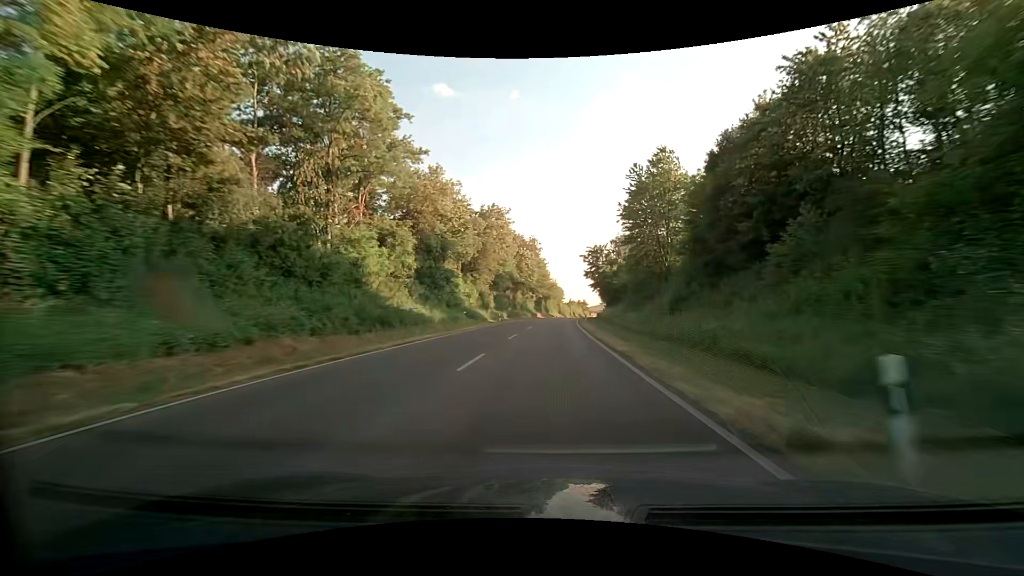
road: primary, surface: asphalt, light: Day
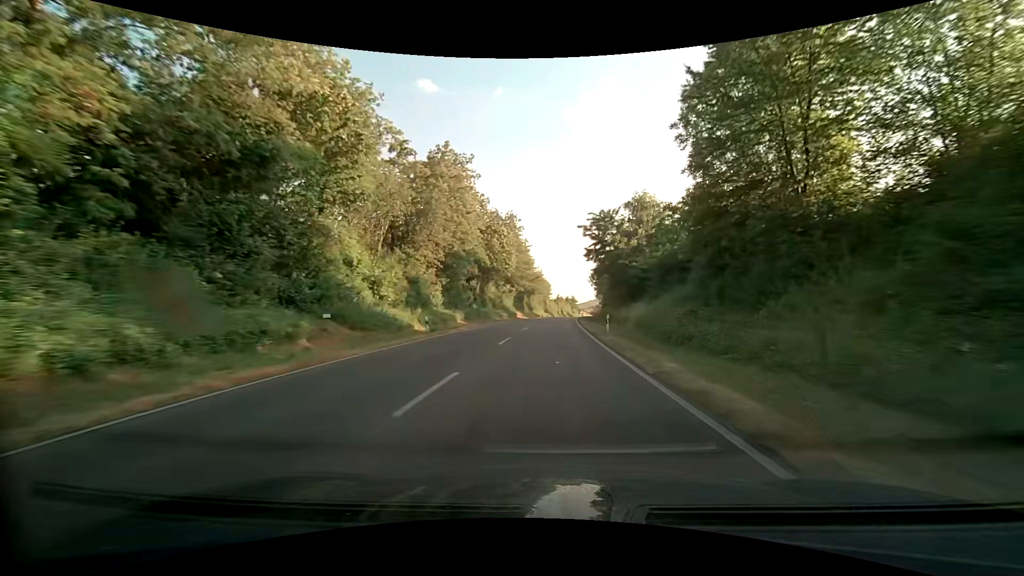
(+0.4, +28.6) m; +1°
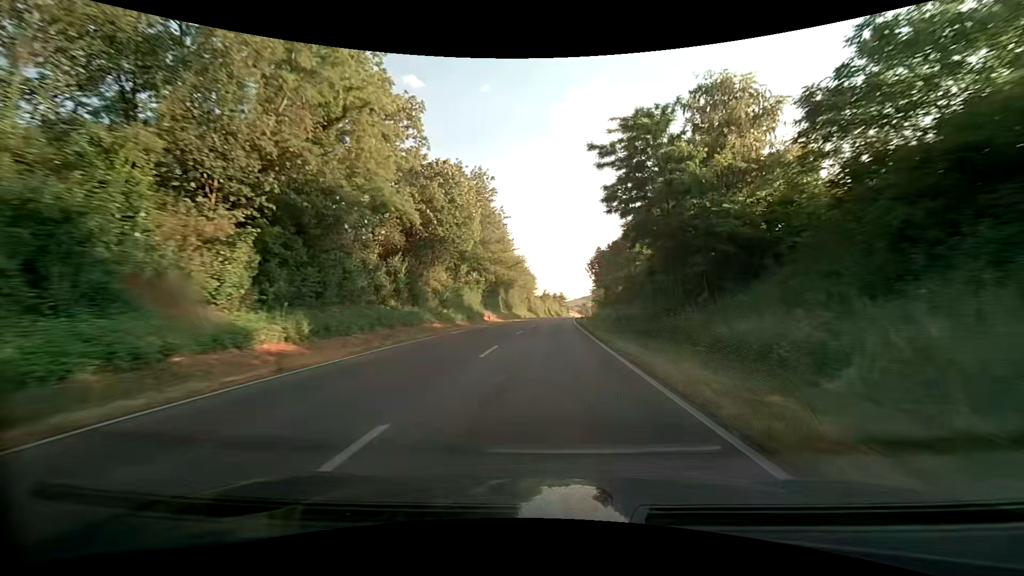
(+0.5, +28.6) m; +2°
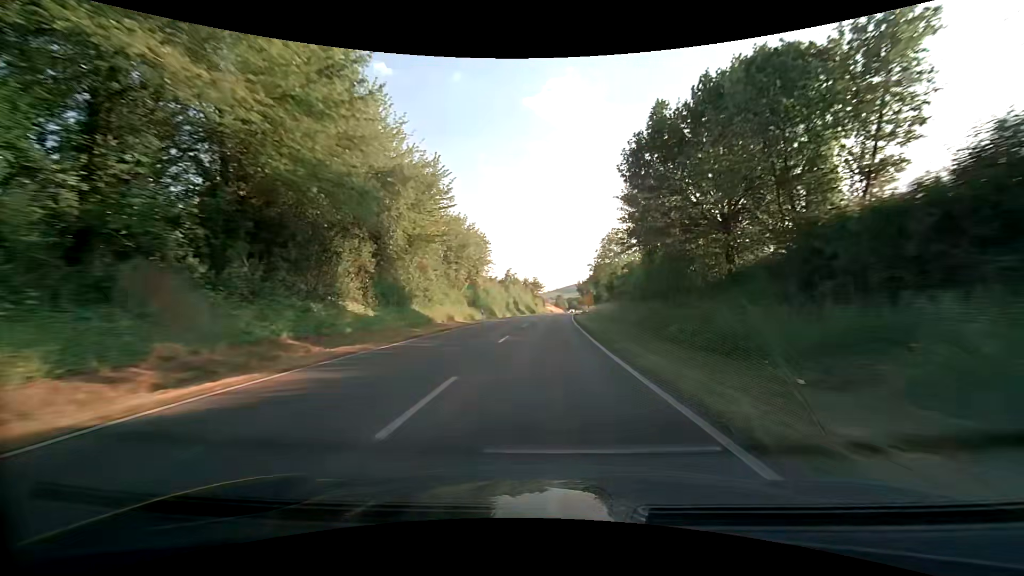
(+1.4, +56.1) m; +3°
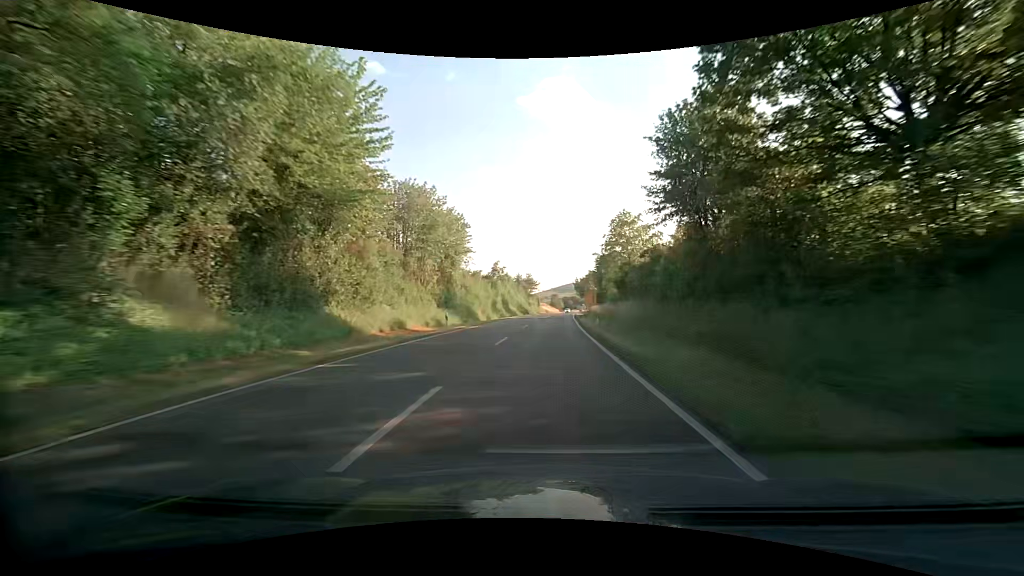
(+0.1, +13.0) m; +1°
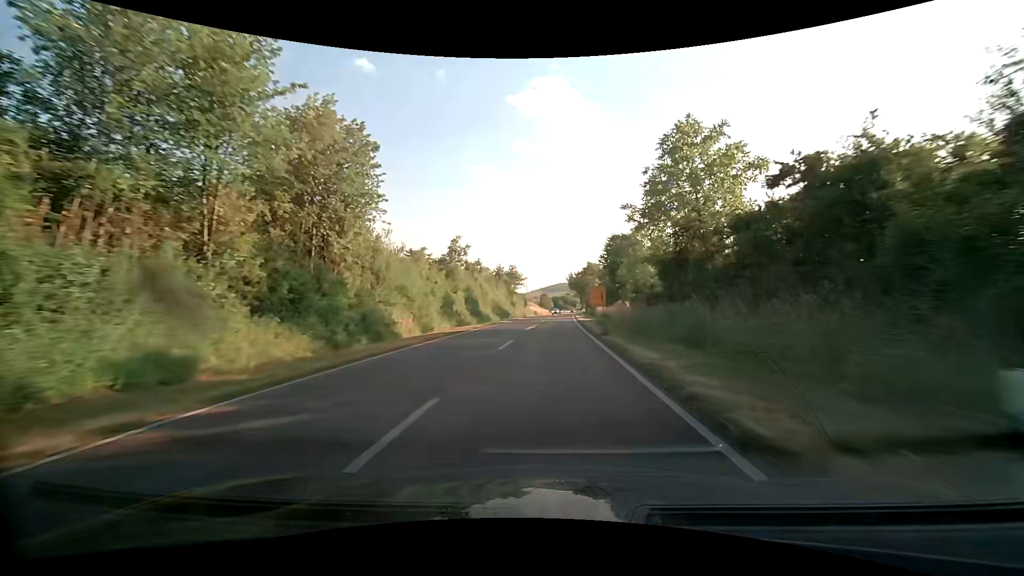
(+0.4, +24.6) m; +1°
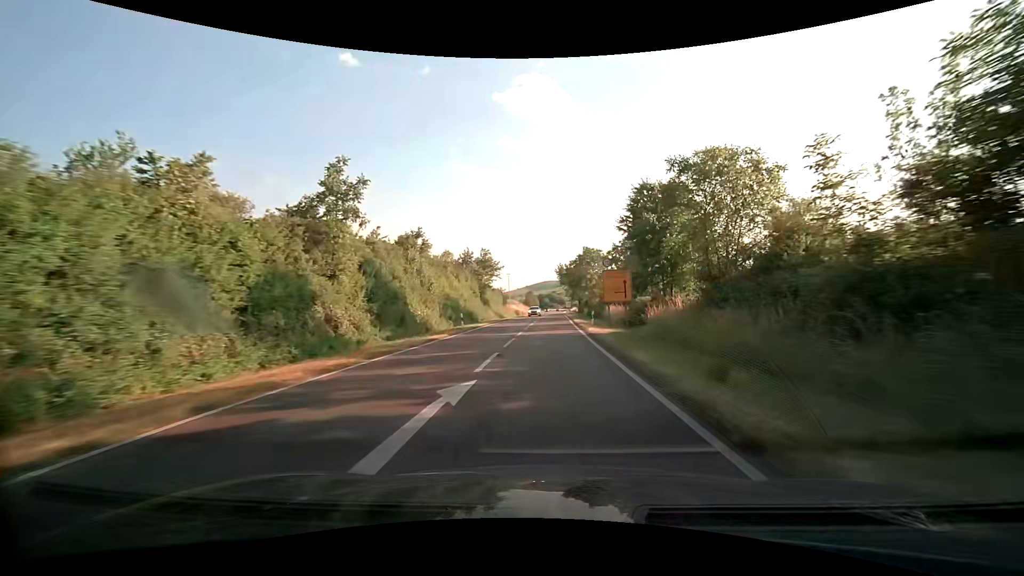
(+0.4, +23.0) m; +2°
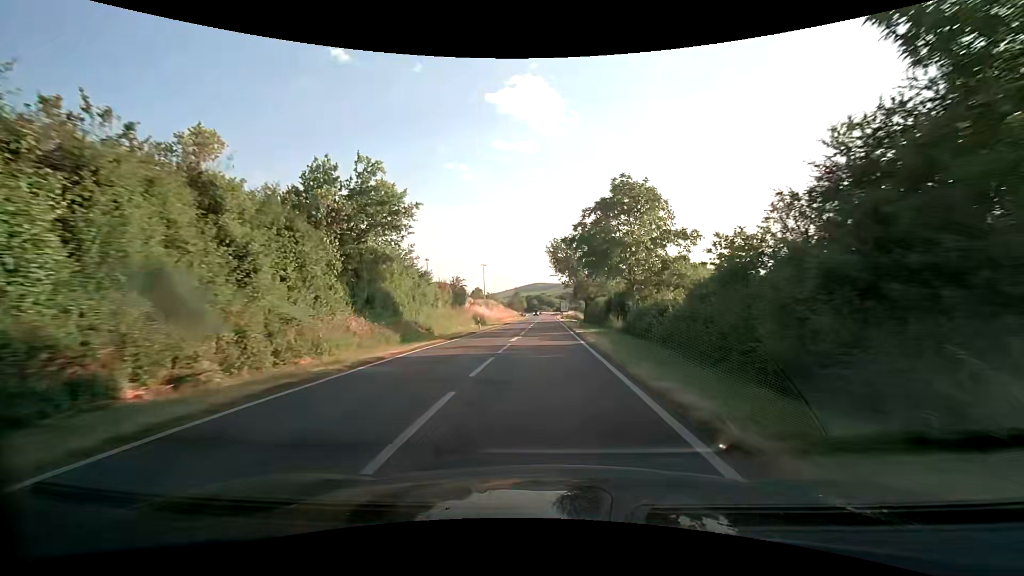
(+0.5, +41.6) m; +1°
(0, +10) (0, +20) (0, +30) (0, +40) (0, +50) (0, +60) (+1, +70) (+1, +80) (+1, +90) (+1, +100) m
